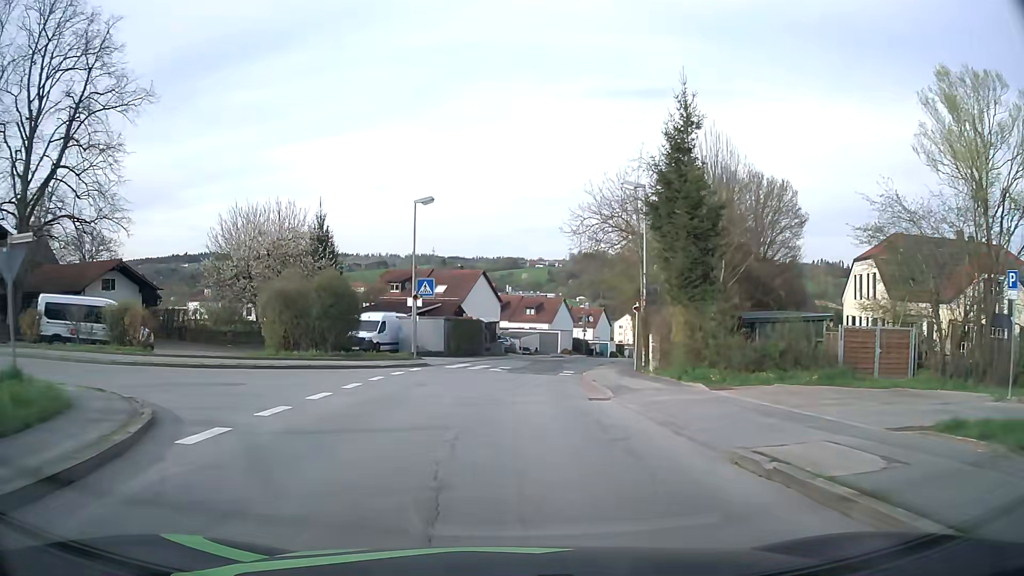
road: unclassified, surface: asphalt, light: Day
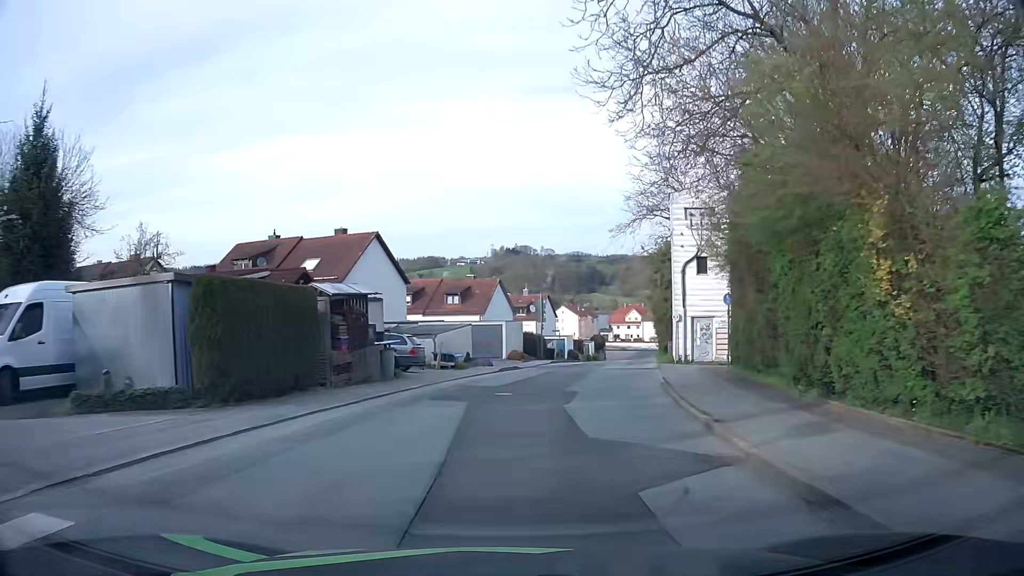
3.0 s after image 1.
(+0.8, +29.1) m; +7°
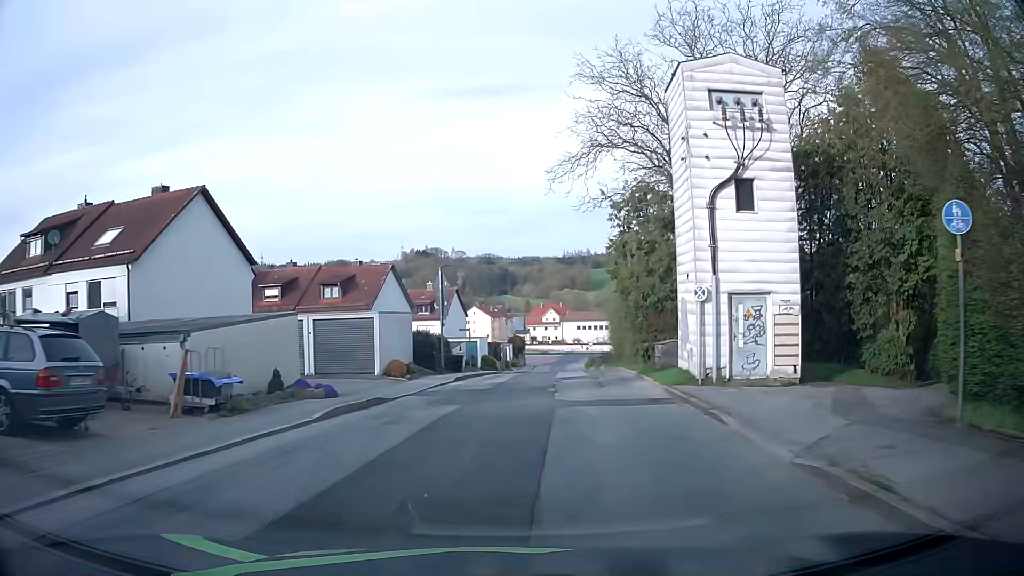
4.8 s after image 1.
(+0.9, +16.8) m; +7°
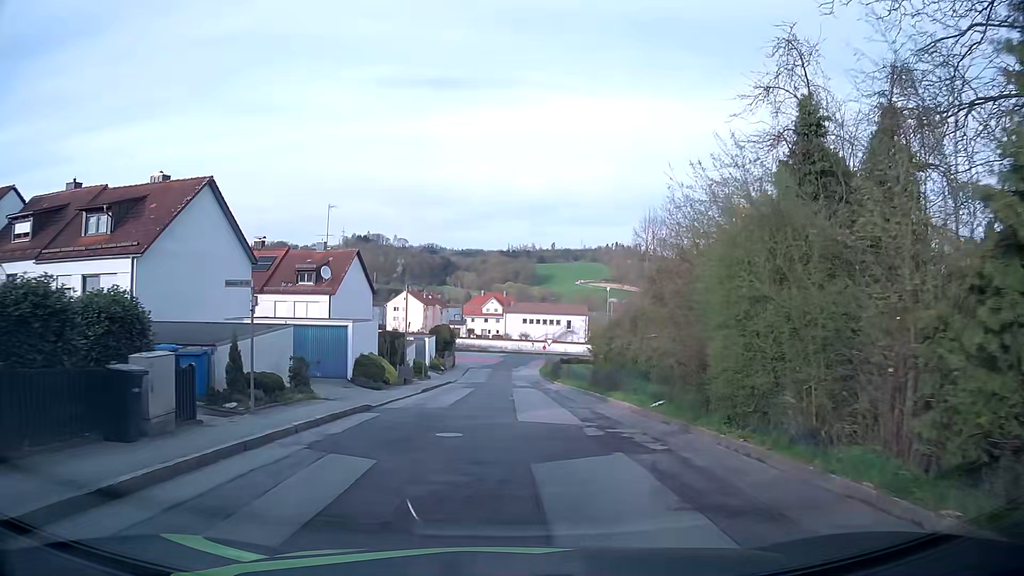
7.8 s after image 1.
(+1.3, +27.1) m; +5°
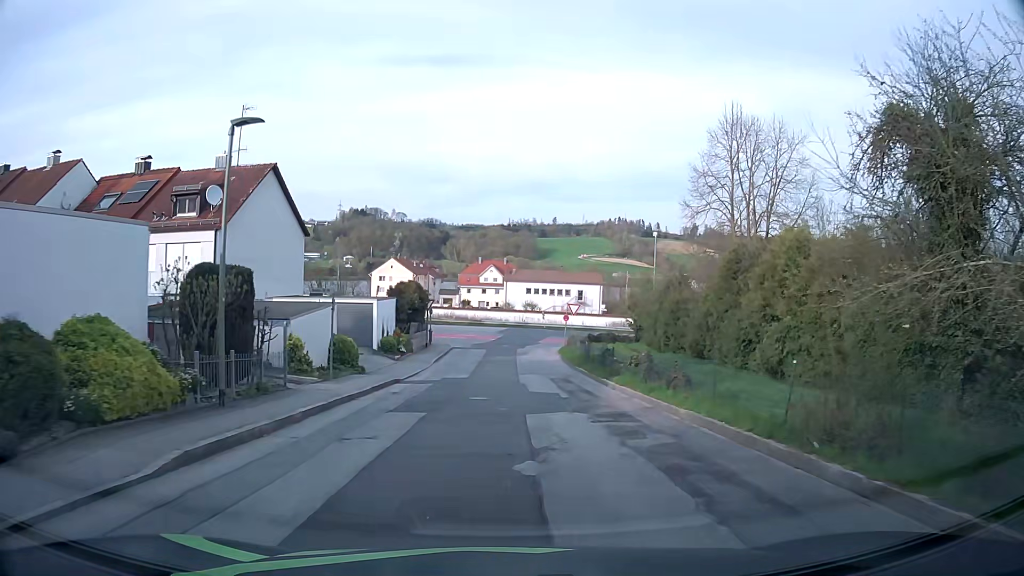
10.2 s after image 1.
(-0.1, +21.8) m; 0°
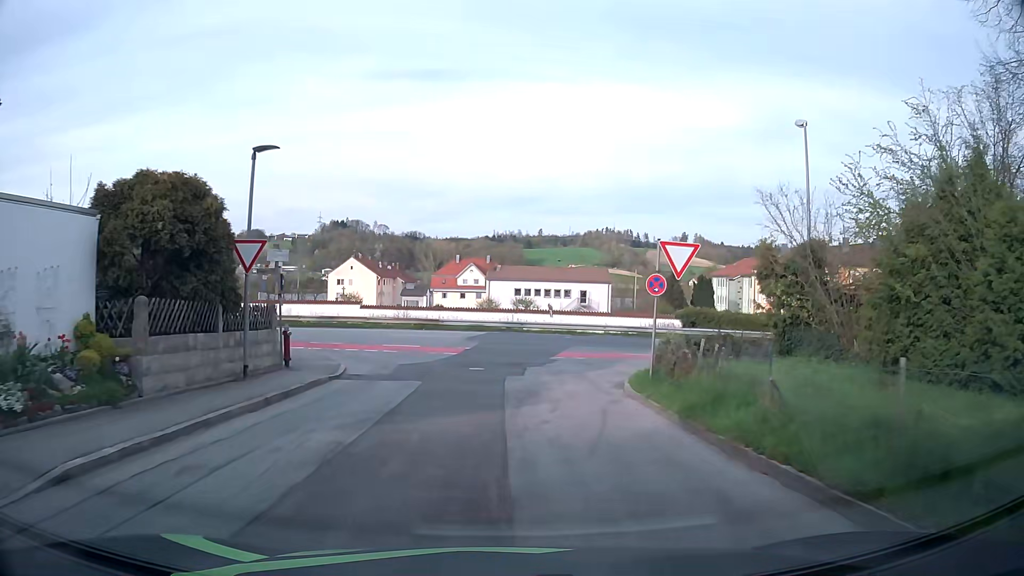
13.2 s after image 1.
(+0.5, +27.5) m; +2°
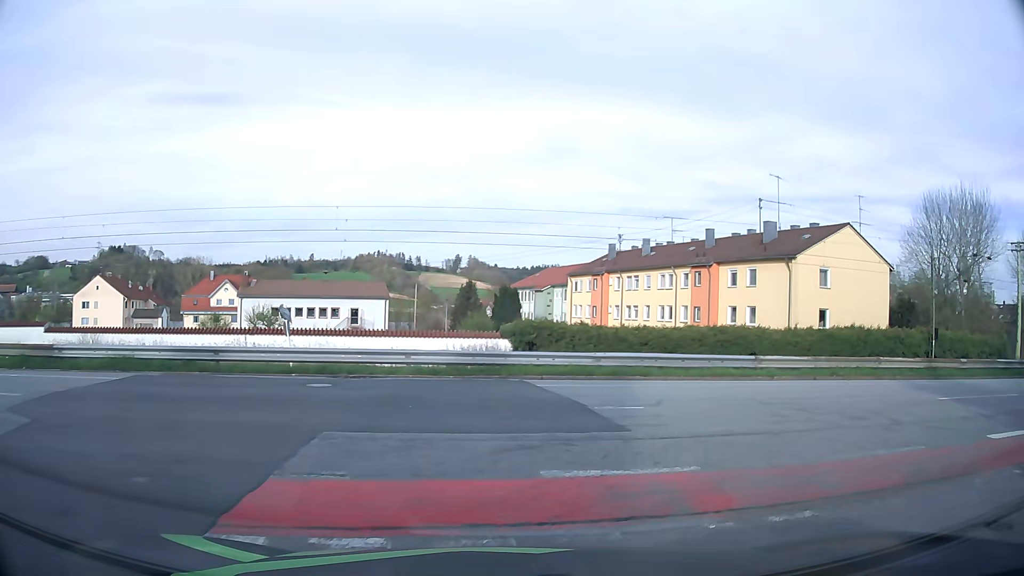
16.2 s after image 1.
(+1.2, +18.5) m; +18°
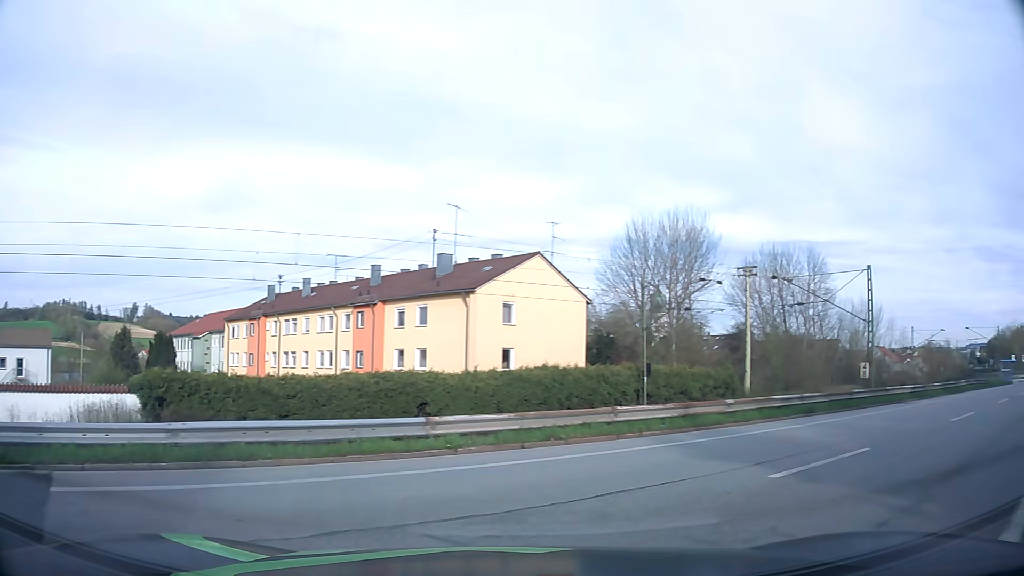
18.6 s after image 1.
(+1.3, +5.6) m; +28°
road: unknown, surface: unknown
(+5, +9) (+12, +15) (+20, +21) (+28, +27) (+36, +33) (+44, +39) (+53, +45) (+60, +51) (+68, +57) (+76, +63) m
